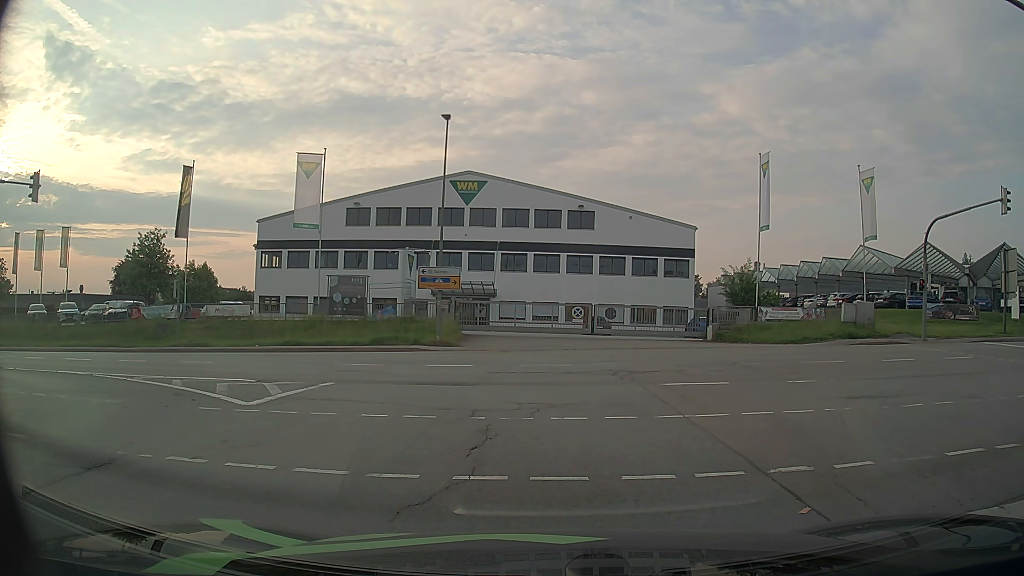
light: Day
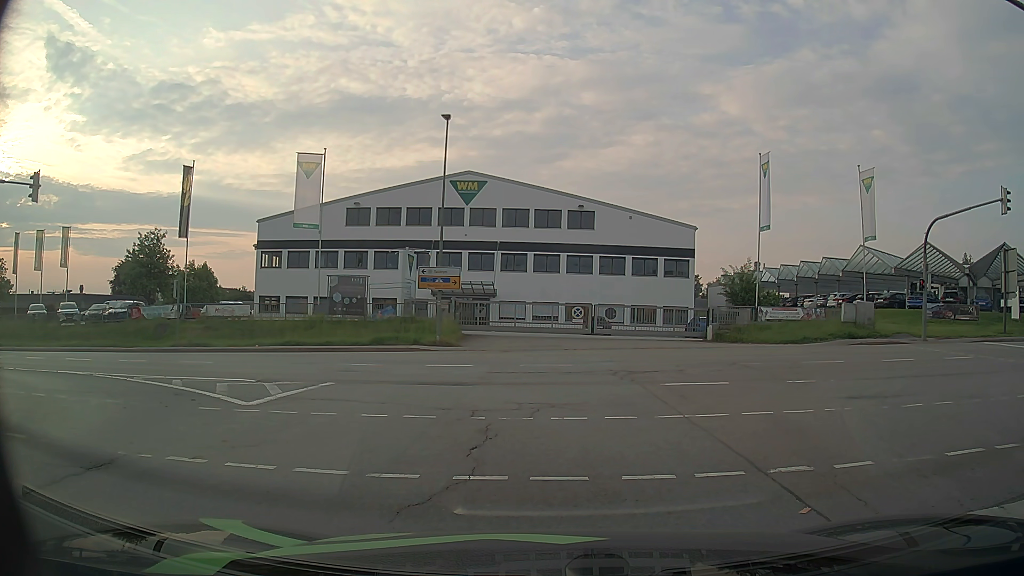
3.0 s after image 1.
(0.0, 0.0) m; 0°
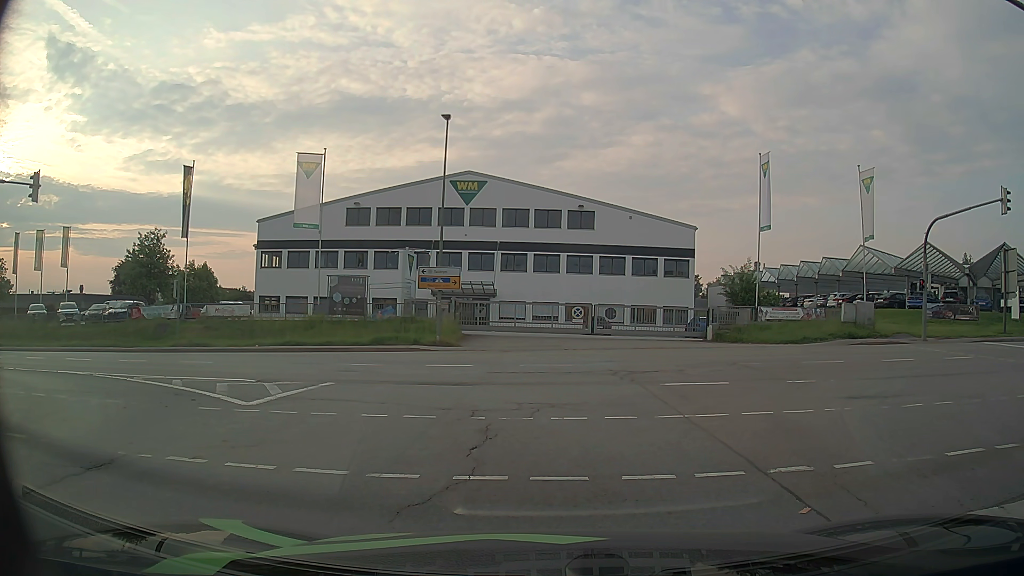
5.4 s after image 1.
(0.0, 0.0) m; 0°
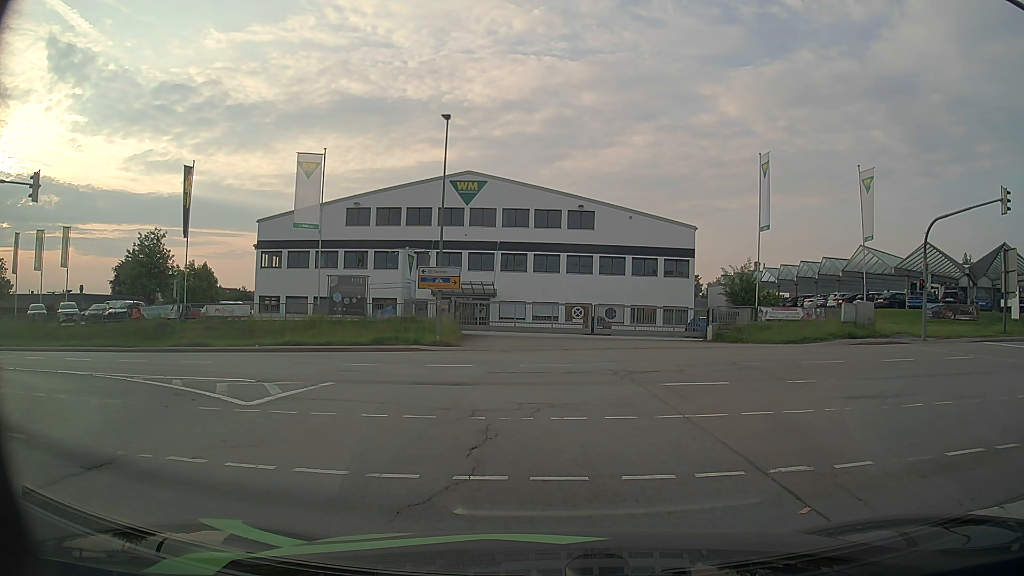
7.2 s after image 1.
(0.0, 0.0) m; 0°
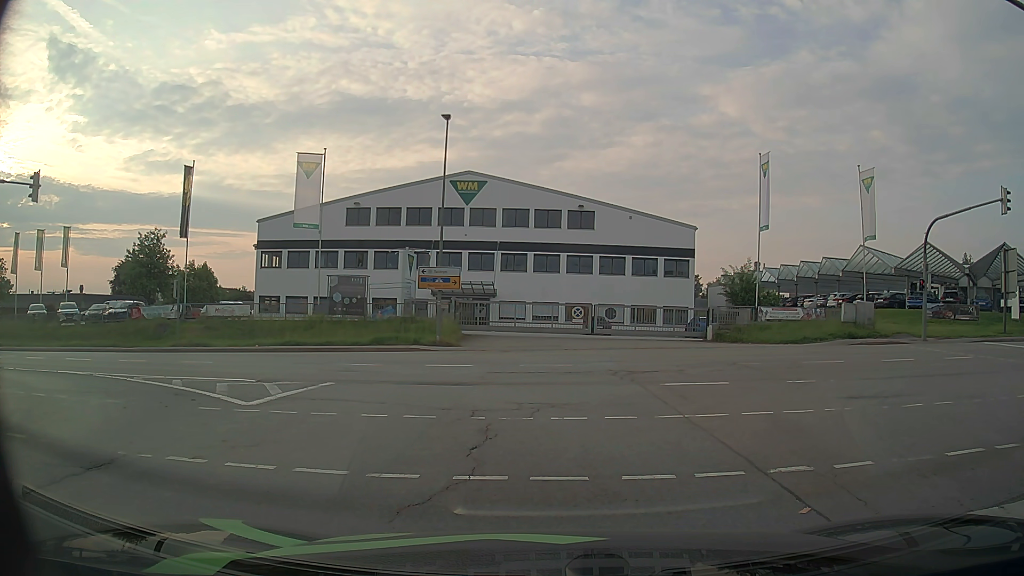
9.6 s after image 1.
(0.0, 0.0) m; 0°
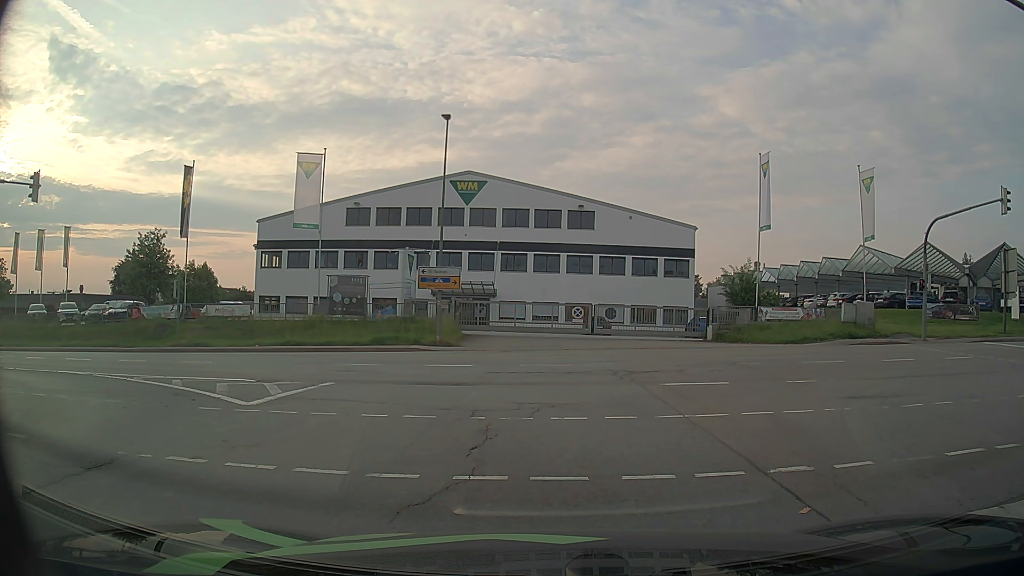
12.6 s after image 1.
(0.0, 0.0) m; 0°
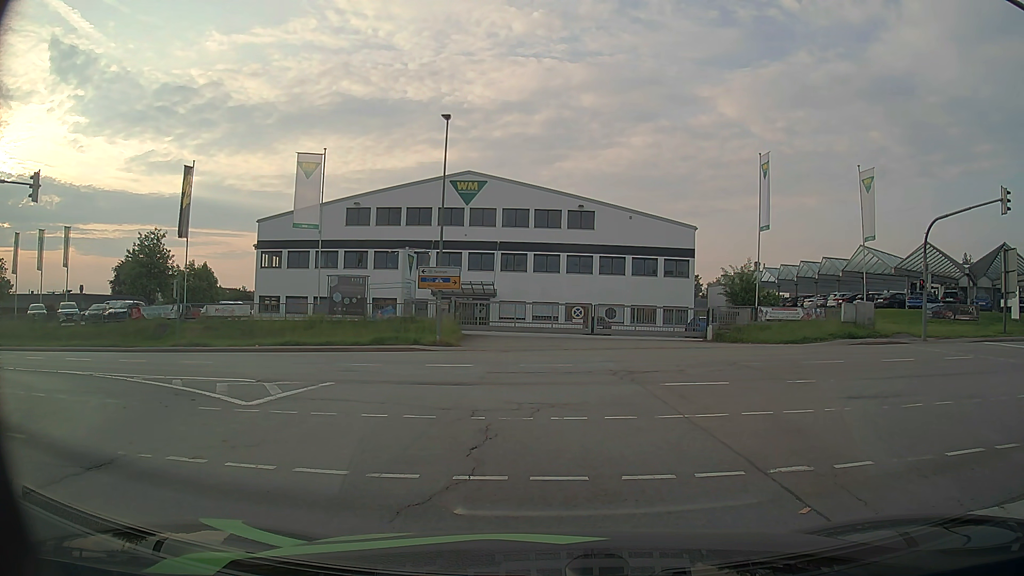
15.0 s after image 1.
(0.0, 0.0) m; 0°
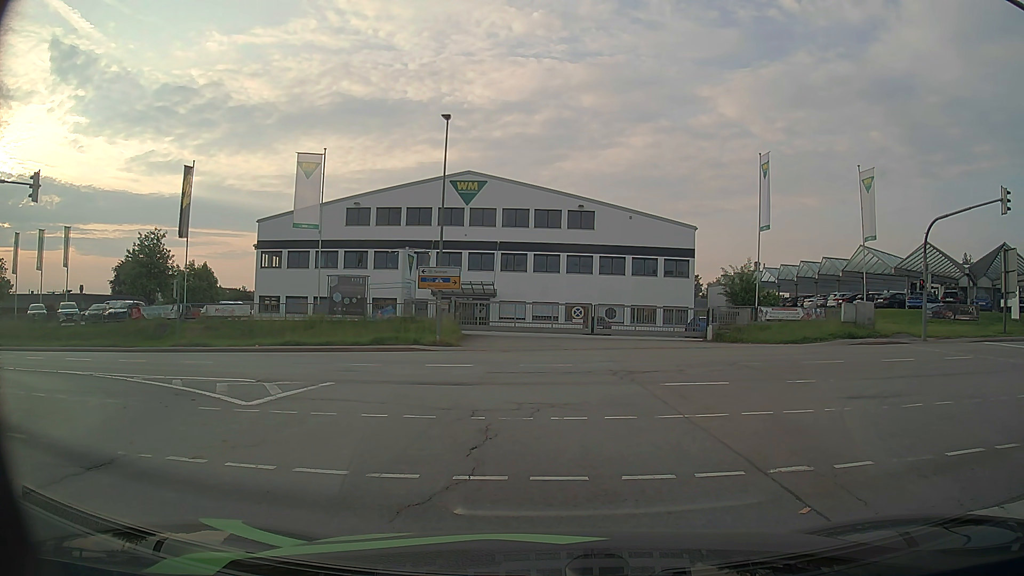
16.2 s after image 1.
(0.0, 0.0) m; 0°
(-1, +10) (-5, +19) (-14, +24) (-24, +25) (-34, +25) (-44, +24) (-54, +24) (-64, +24) (-74, +24) (-84, +25) m
